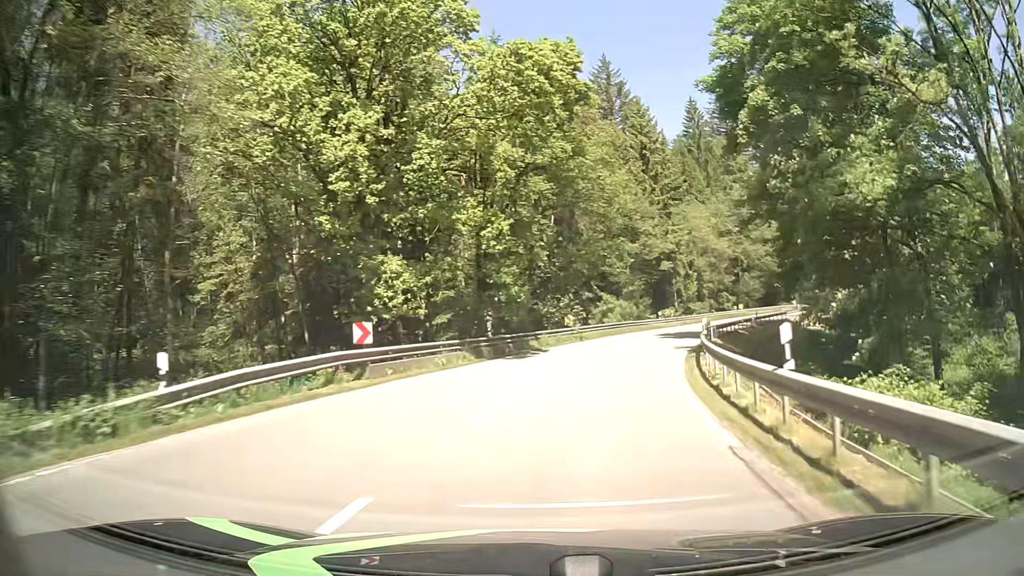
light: Day
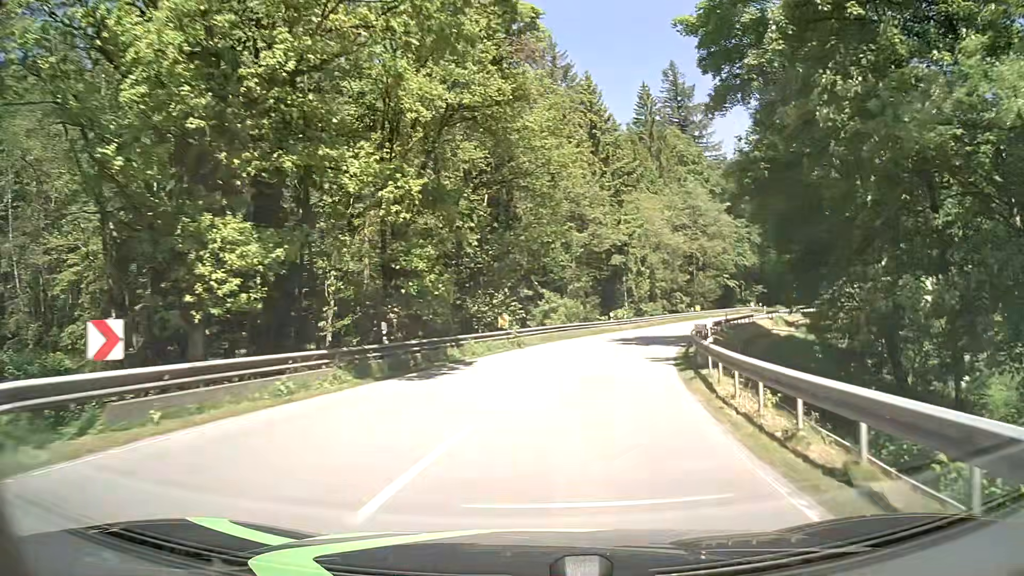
(+0.6, +8.6) m; +7°
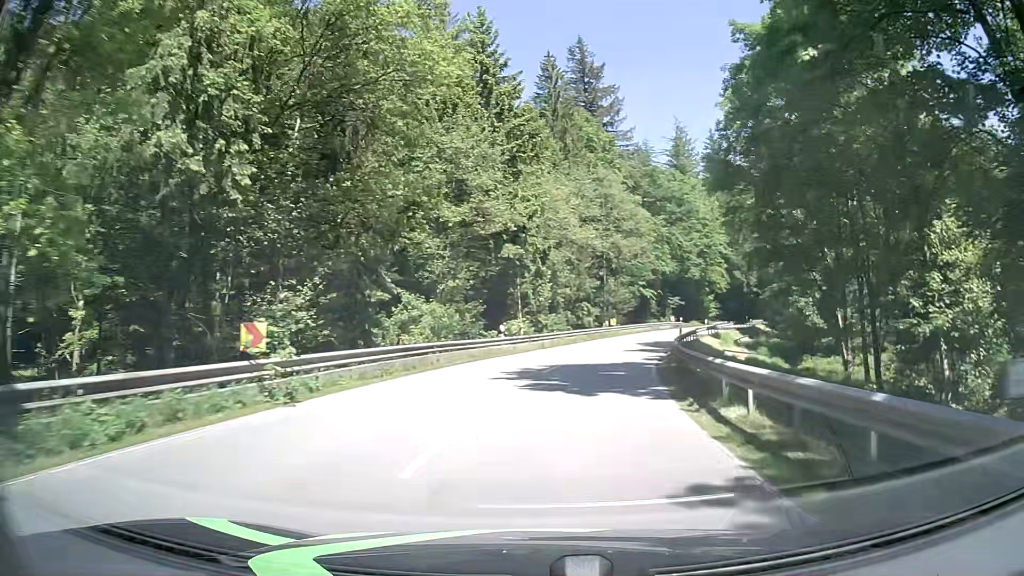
(+1.2, +17.1) m; +9°
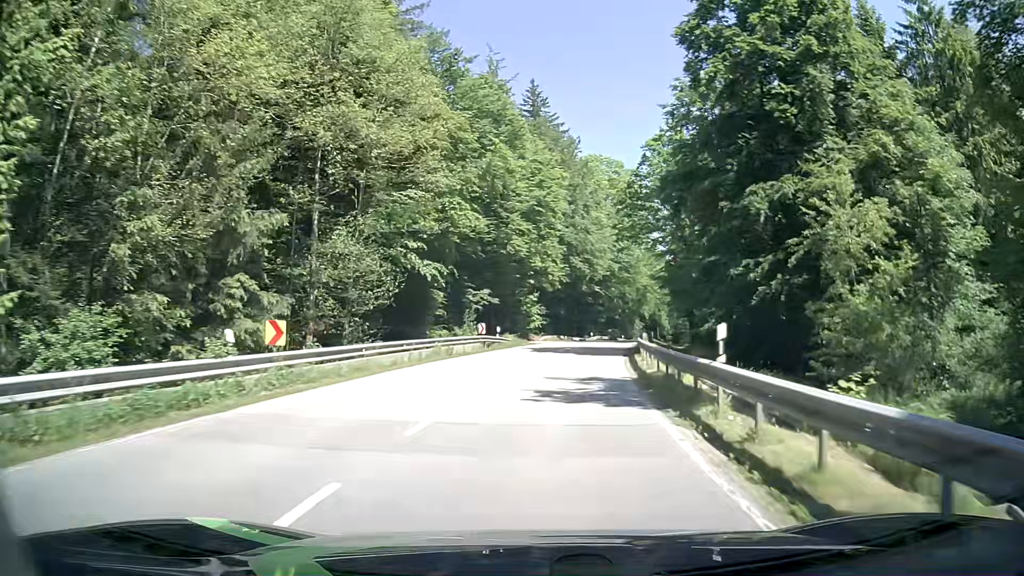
(+7.3, +41.8) m; +18°
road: secondary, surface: asphalt
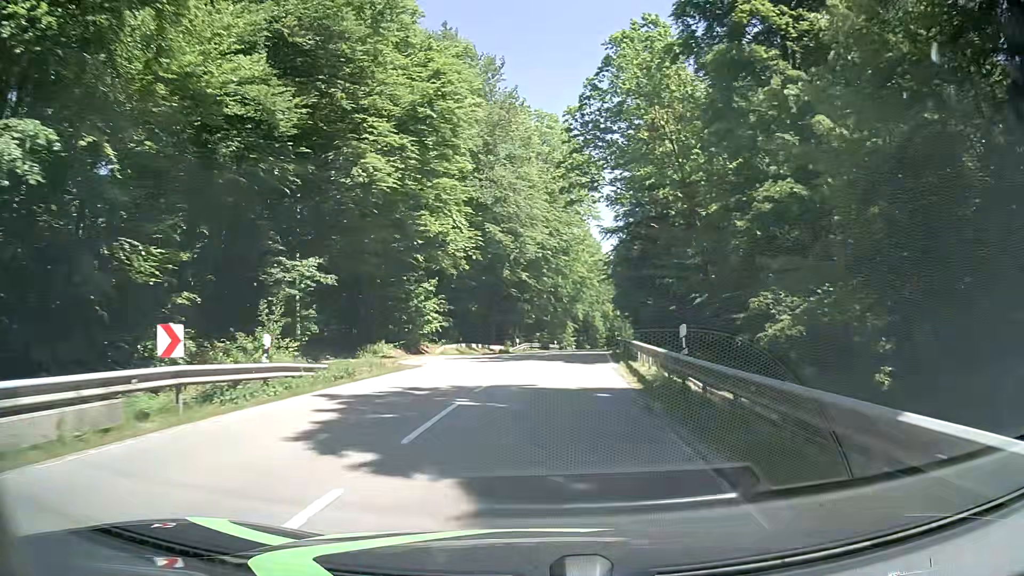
(+1.6, +25.4) m; +7°
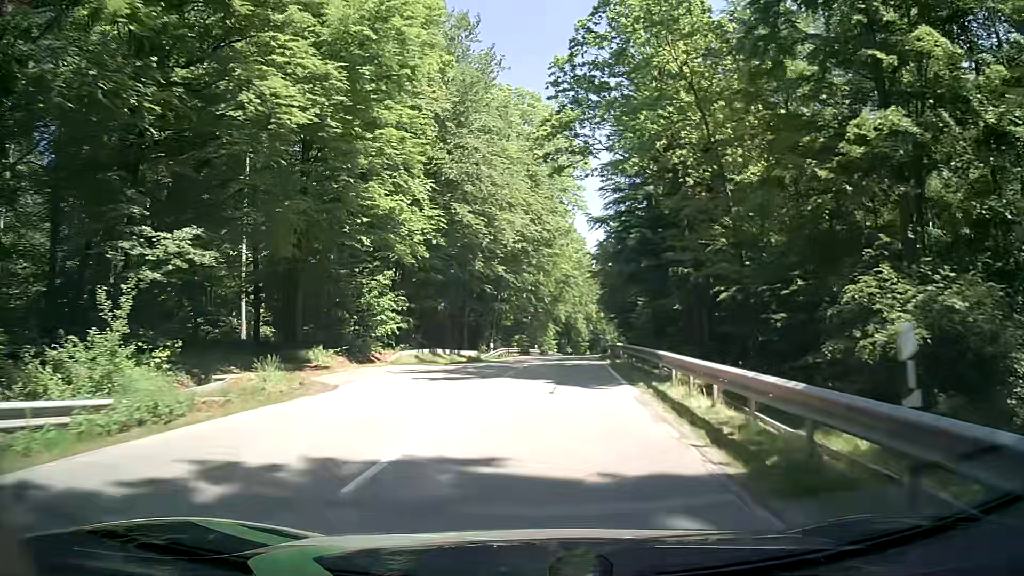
(+0.1, +8.5) m; 0°
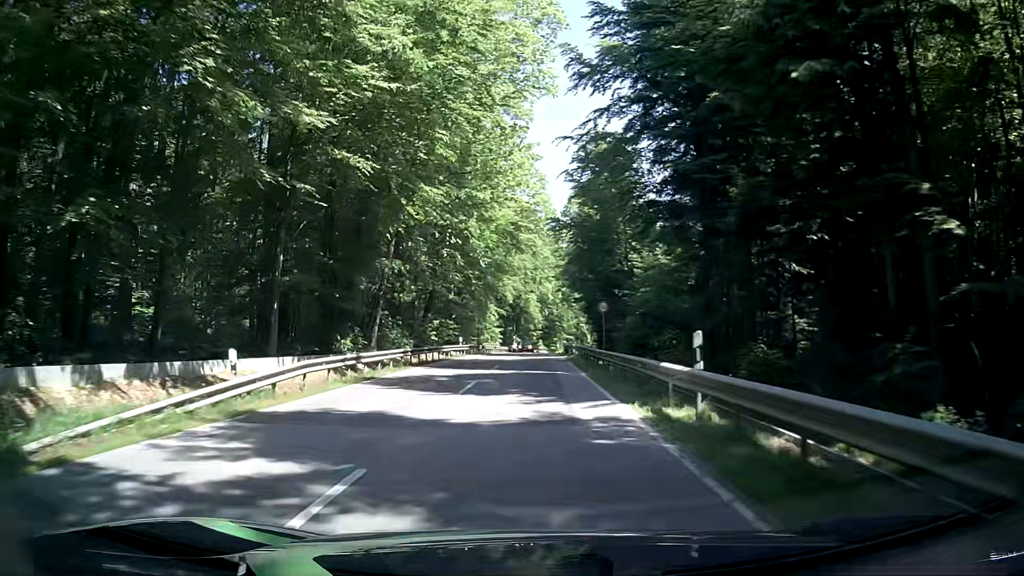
(+2.0, +34.7) m; +4°
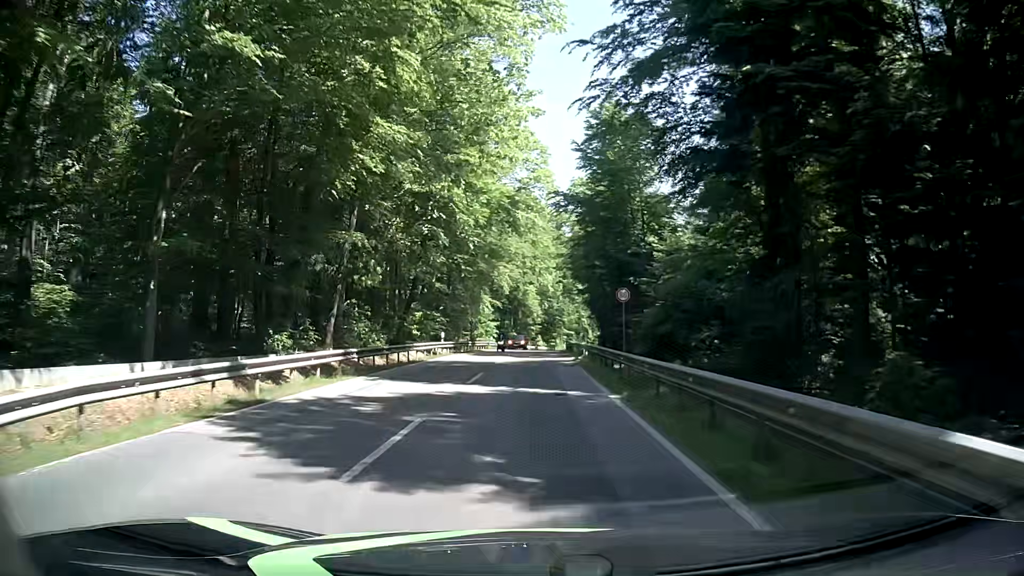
(+0.2, +8.9) m; +2°
(0, +10) (0, +20) (0, +30) (0, +40) (0, +50) (0, +60) (0, +70) (0, +80) (+1, +90) (+2, +100) m
